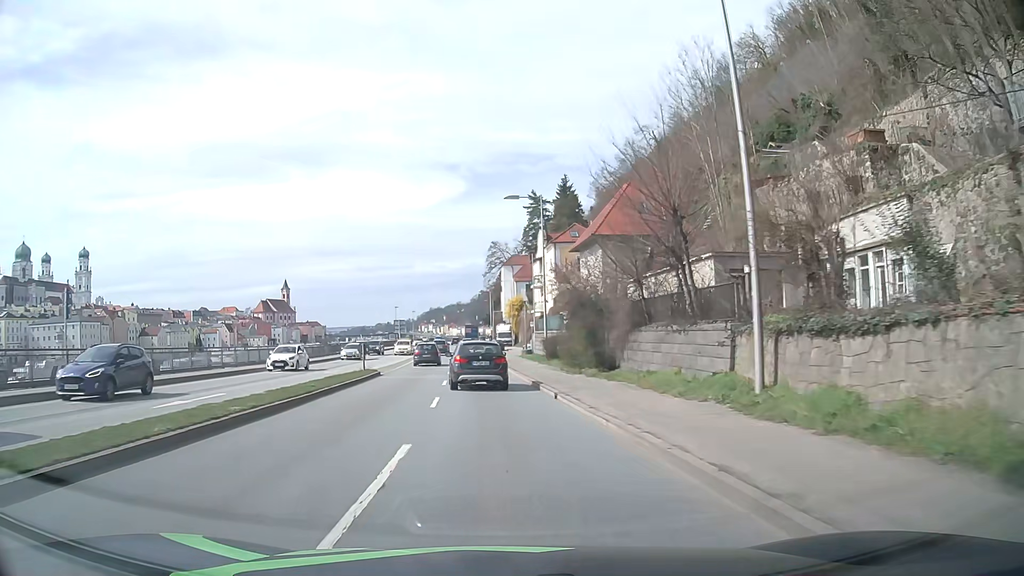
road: primary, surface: asphalt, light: Day
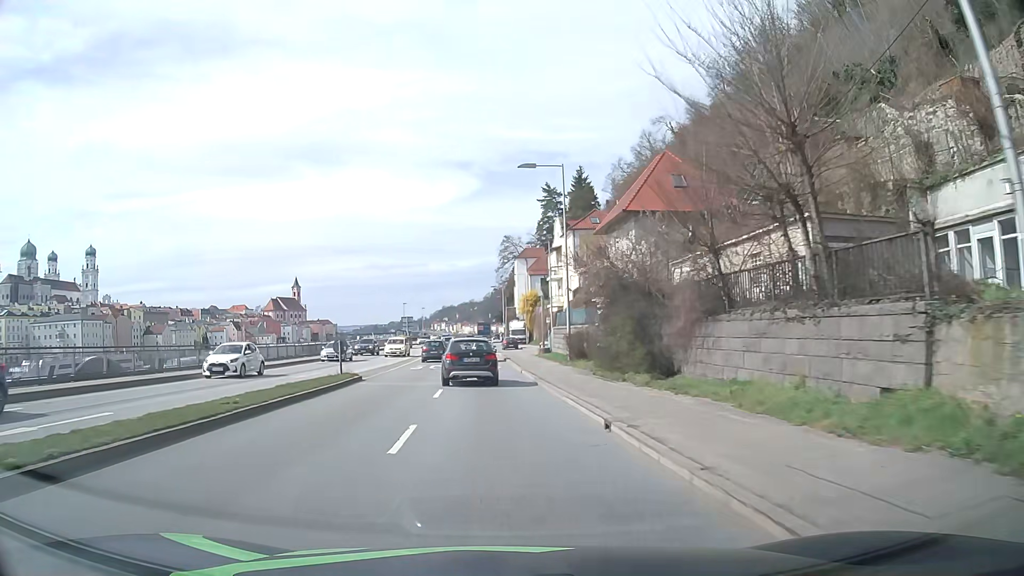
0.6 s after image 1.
(0.0, +7.0) m; -2°
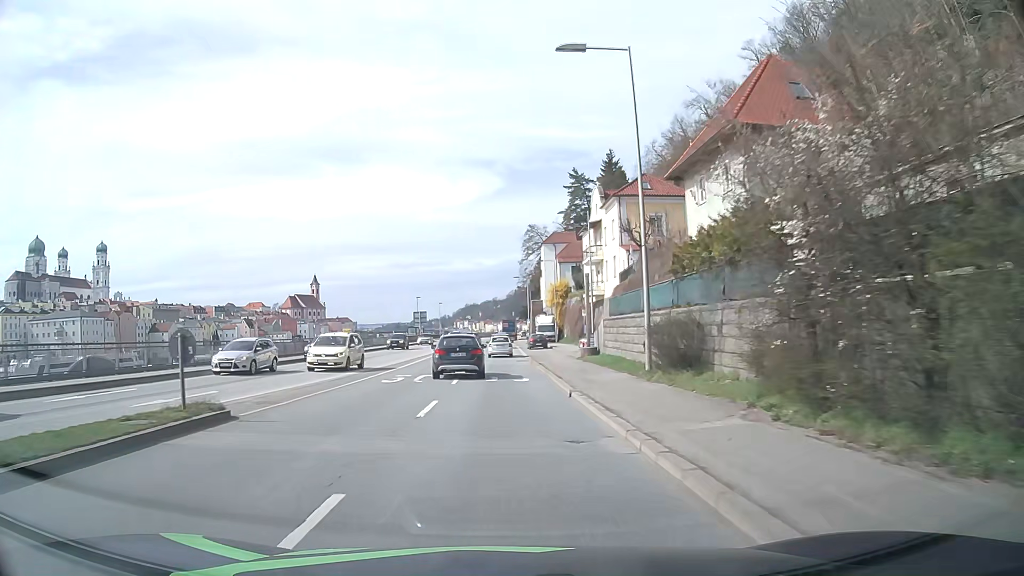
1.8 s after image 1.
(0.0, +14.4) m; -1°
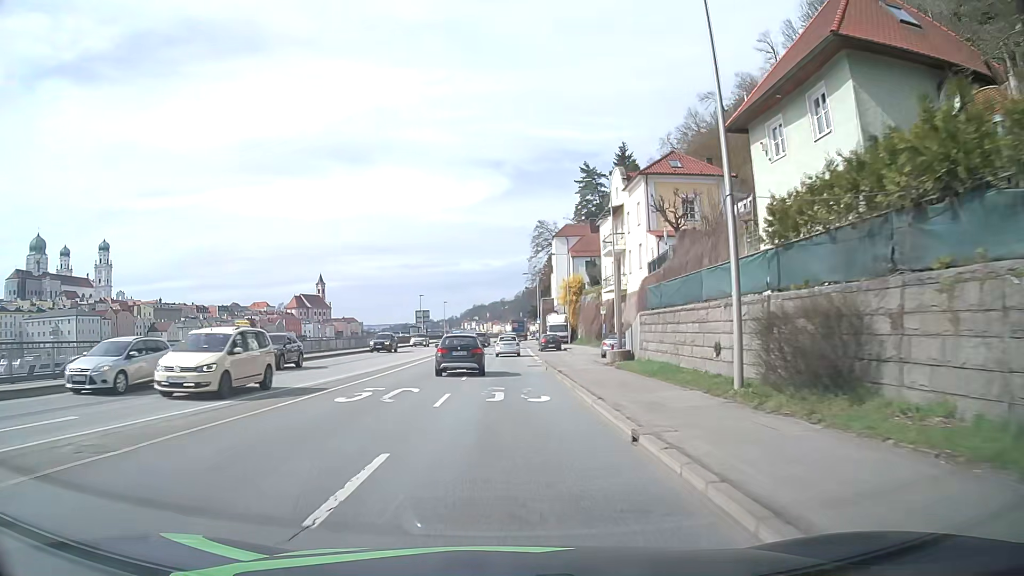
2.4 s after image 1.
(-0.1, +7.2) m; -1°
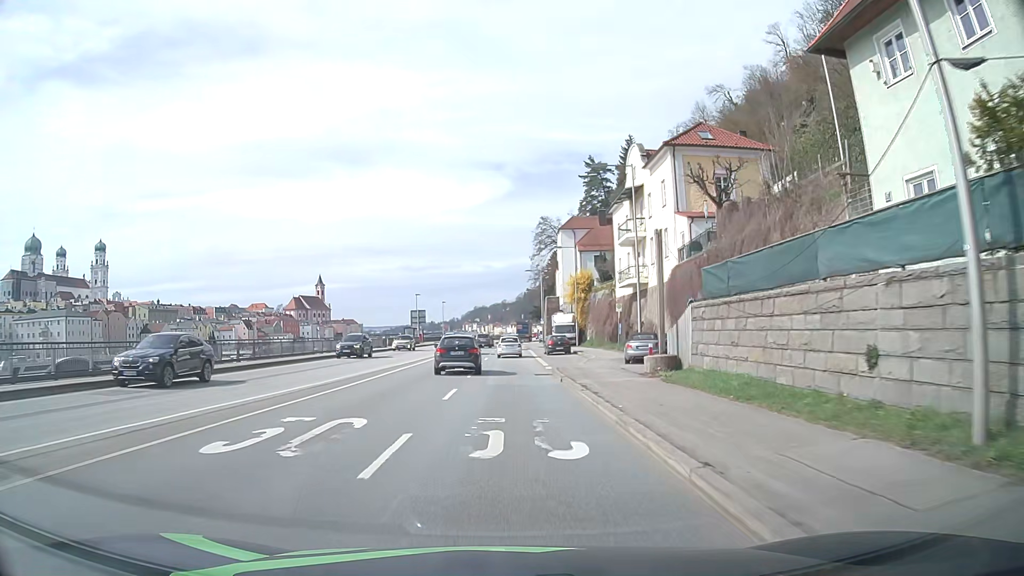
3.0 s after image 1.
(0.0, +7.1) m; 0°
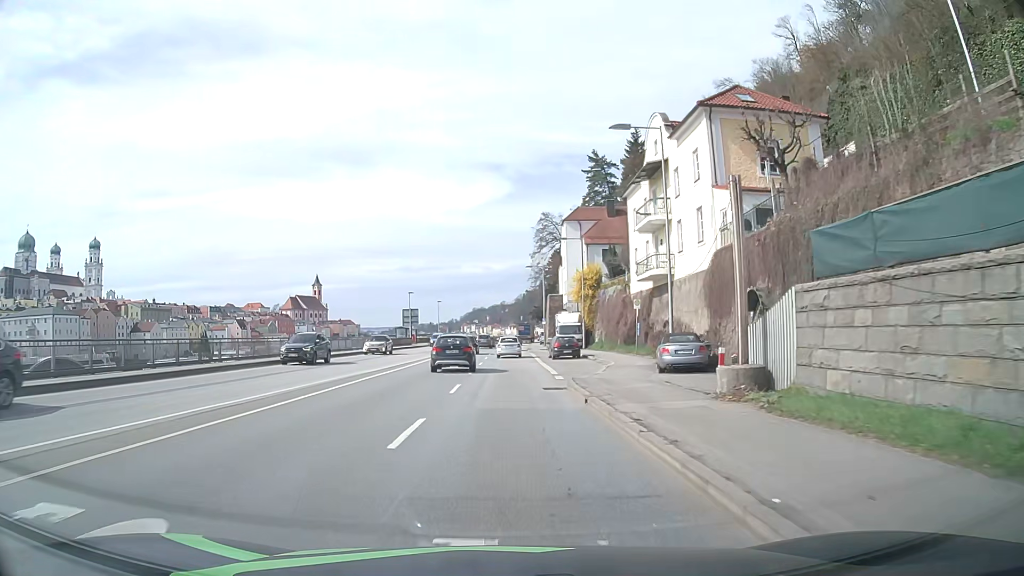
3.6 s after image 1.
(0.0, +7.1) m; 0°
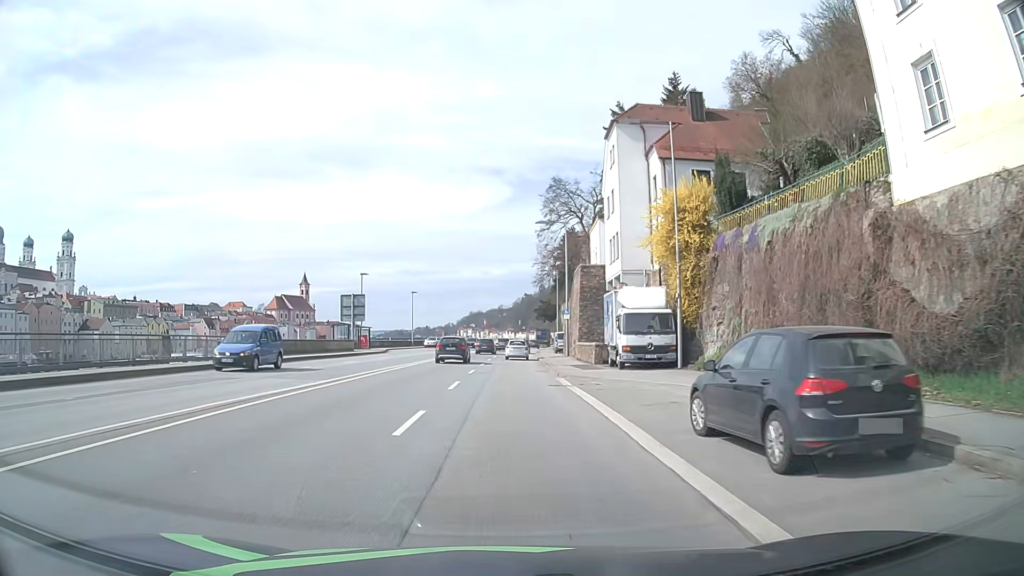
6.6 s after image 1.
(+0.1, +35.1) m; 0°
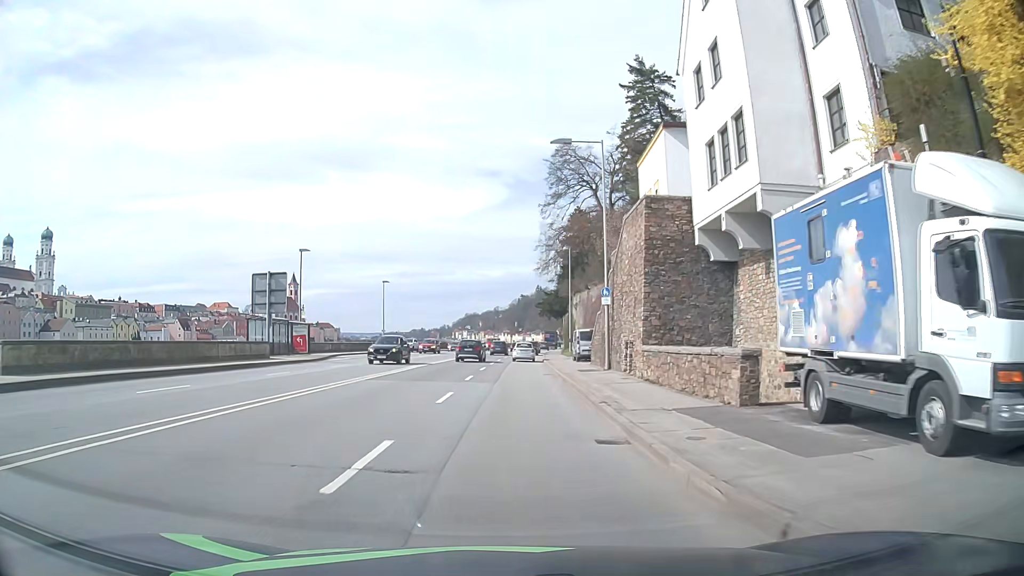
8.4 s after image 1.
(+0.3, +21.5) m; +1°
(0, +10) (0, +20) (0, +30) (0, +40) (+1, +50) (+1, +60) (+1, +70) (+2, +80) (+3, +90) (+4, +100) m
